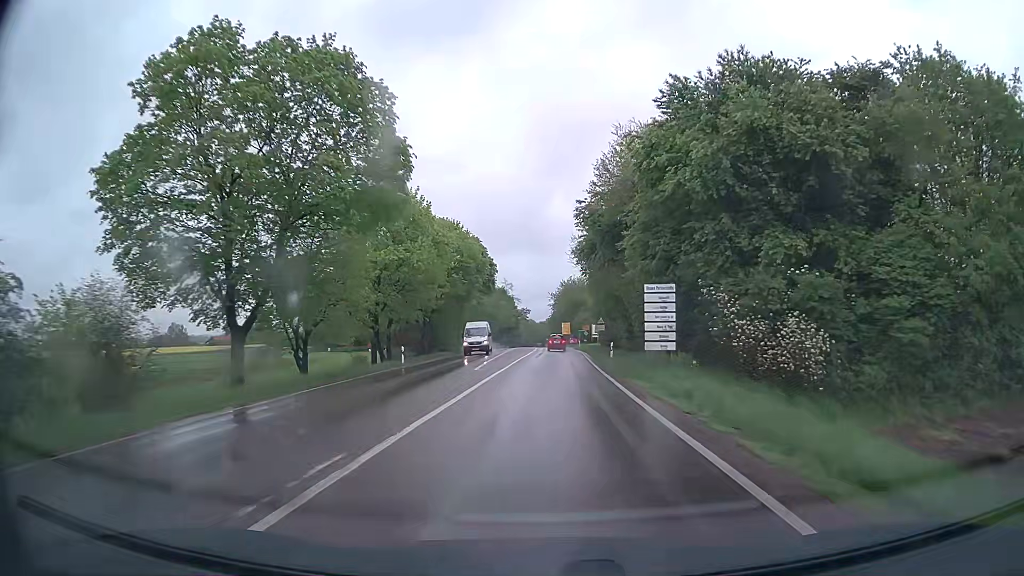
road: secondary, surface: asphalt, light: Day
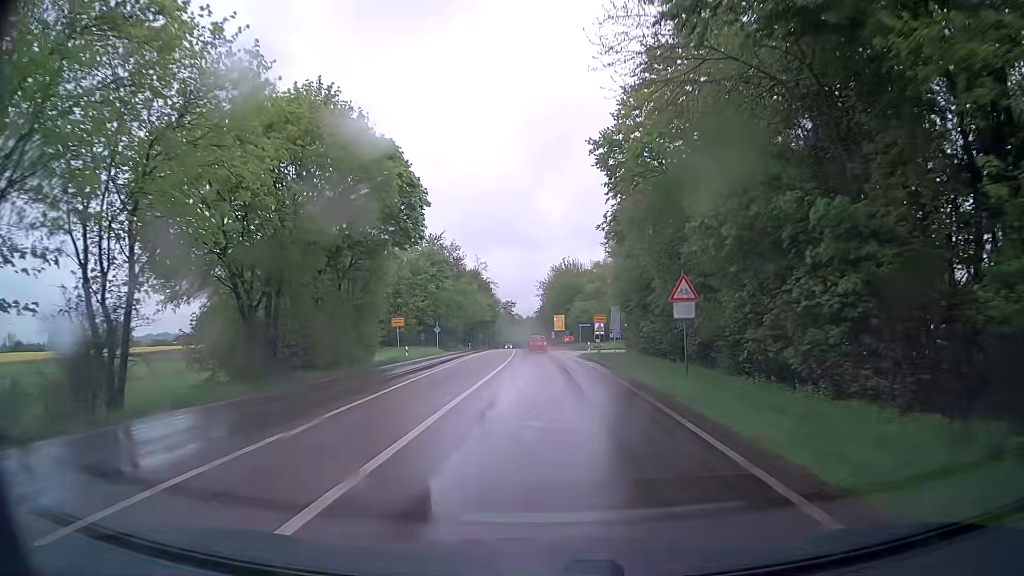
(+0.2, +35.5) m; +1°
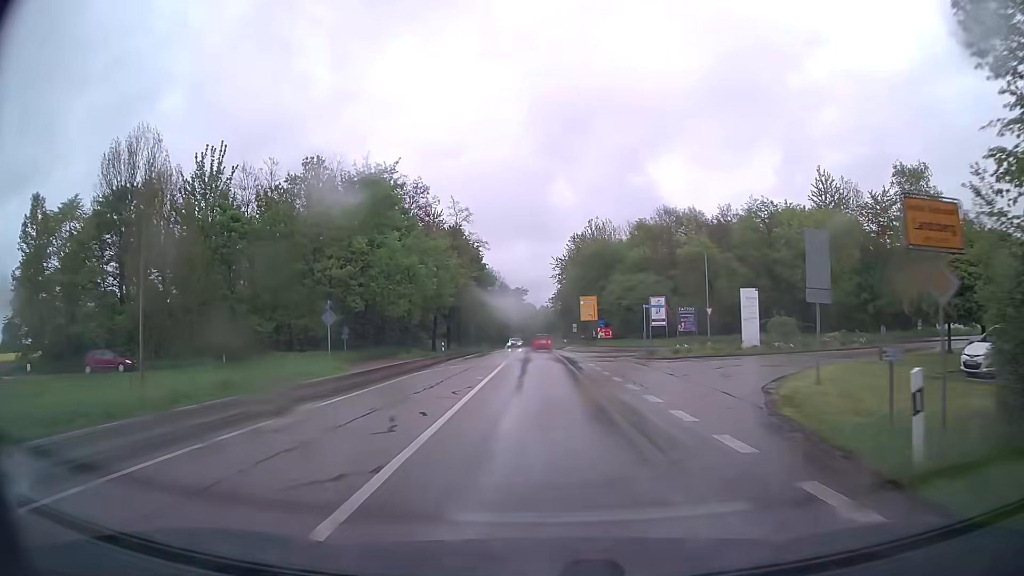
(-0.7, +40.7) m; -1°
(0, +10) (0, +20) (0, +30) (0, +40) (-1, +50) (-1, +60) (-1, +70) (-1, +80) (-1, +90) (-2, +100) m
